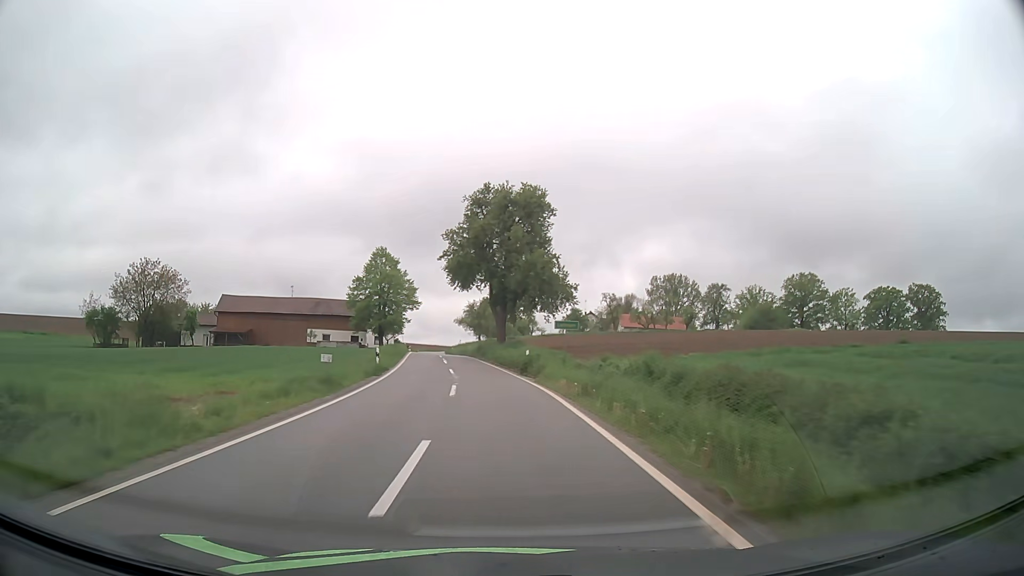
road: tertiary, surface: asphalt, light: Day
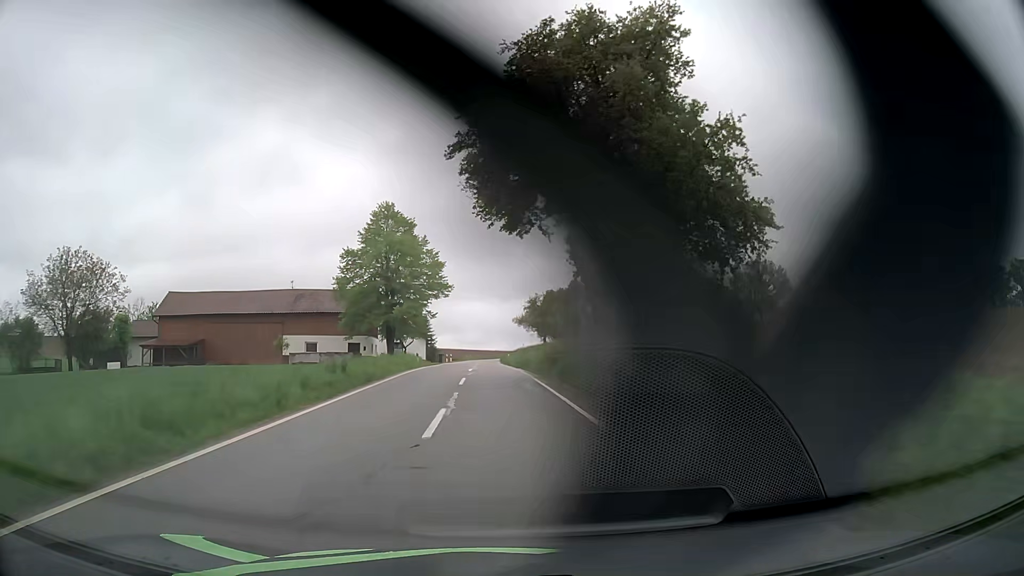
(-1.4, +31.9) m; -5°
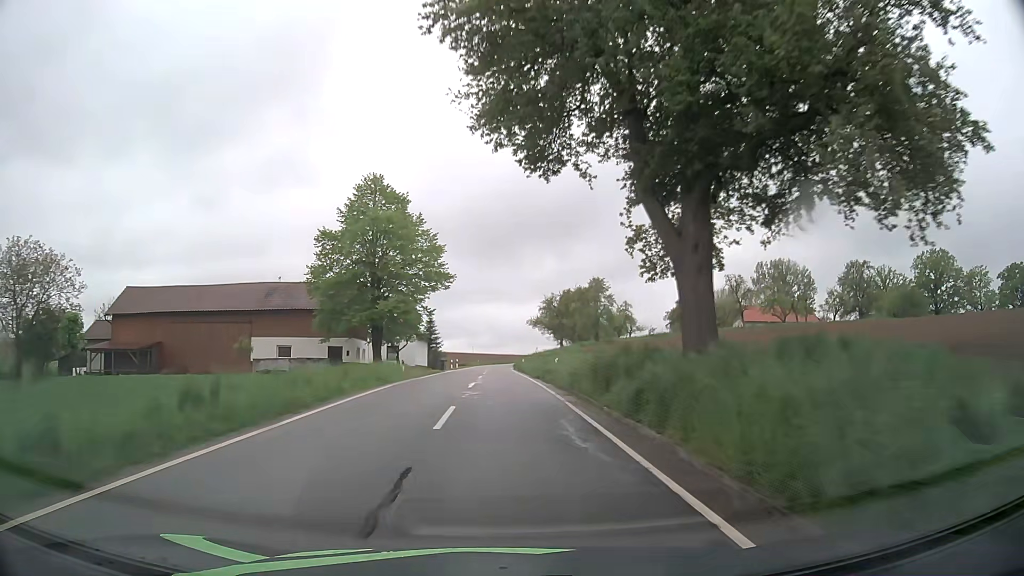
(-0.1, +10.7) m; -1°
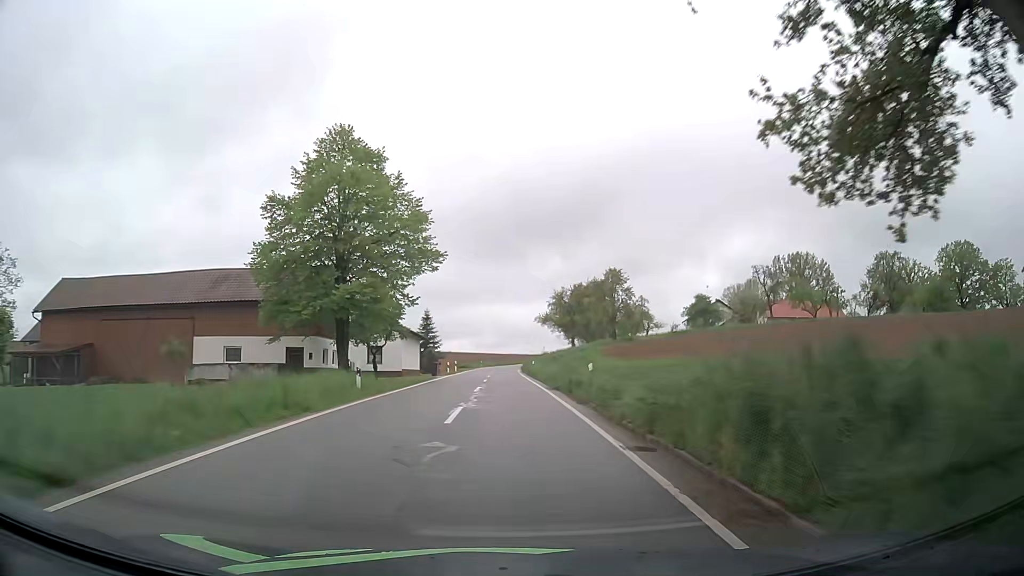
(0.0, +10.6) m; 0°
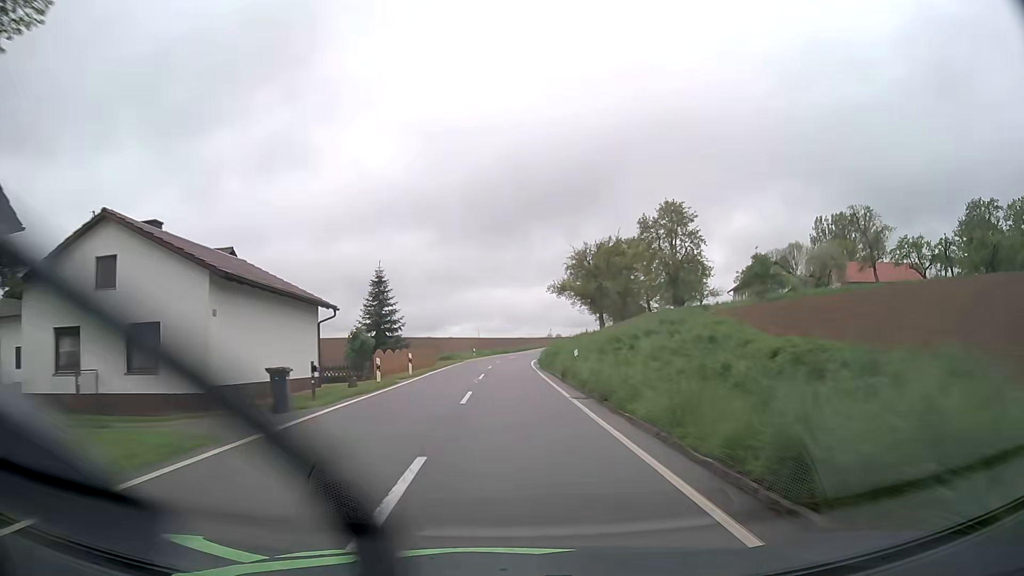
(-0.1, +32.2) m; 0°
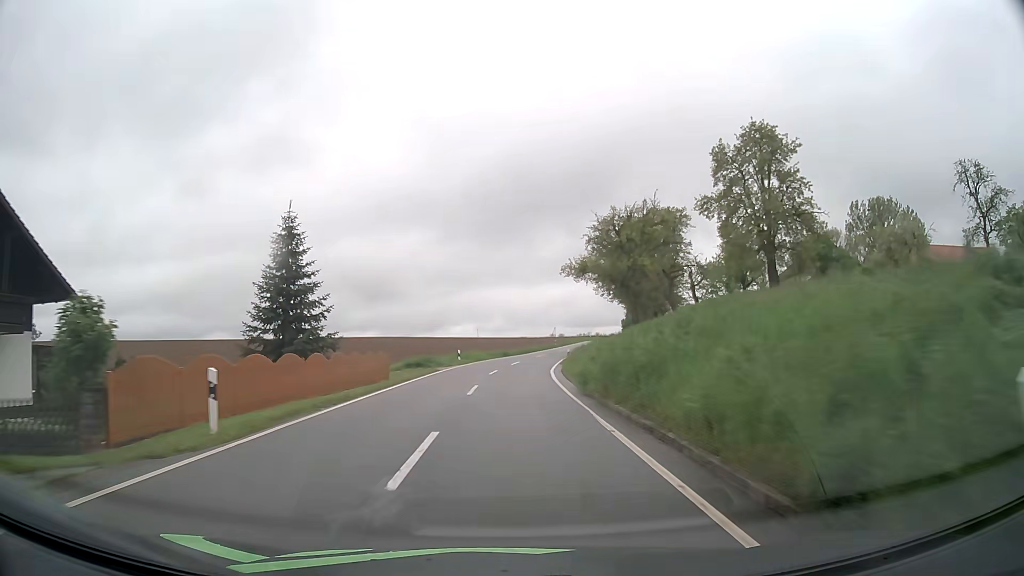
(0.0, +21.7) m; 0°
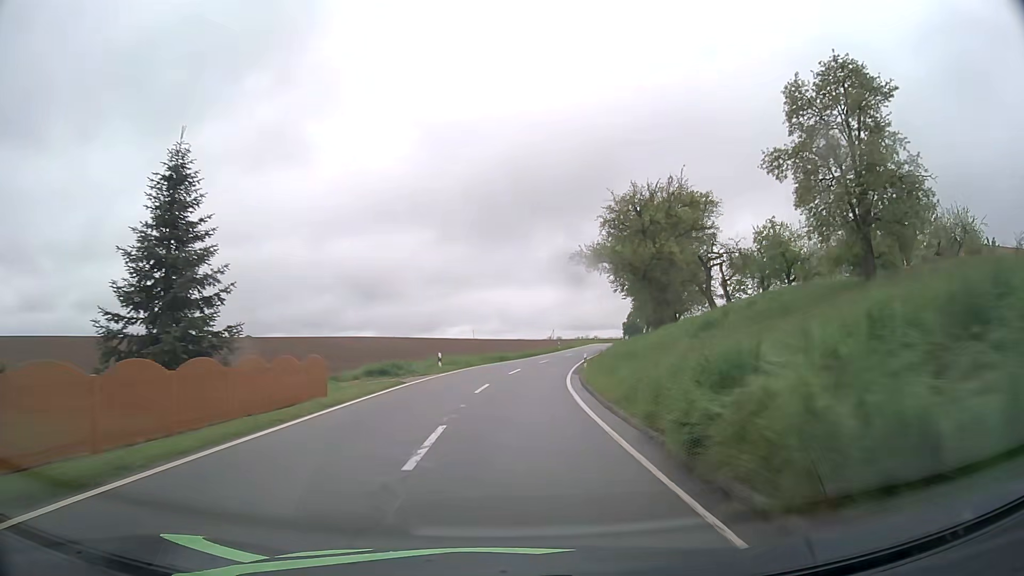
(0.0, +10.8) m; 0°
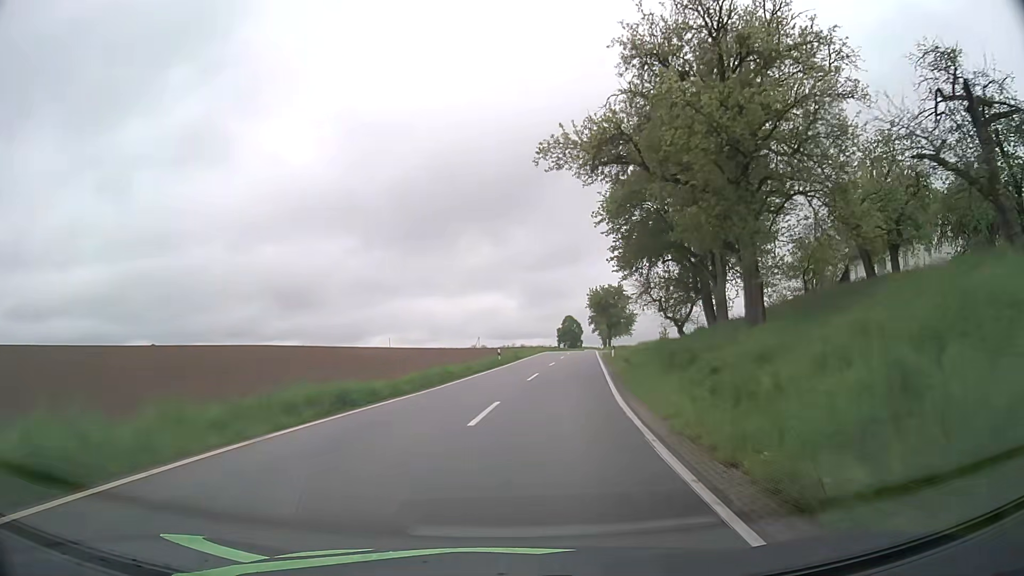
(+1.4, +32.3) m; +6°
(0, +10) (+1, +20) (+2, +30) (+4, +40) (+5, +50) (+6, +60) (+7, +70) (+9, +79) (+10, +89) (+12, +99) m
